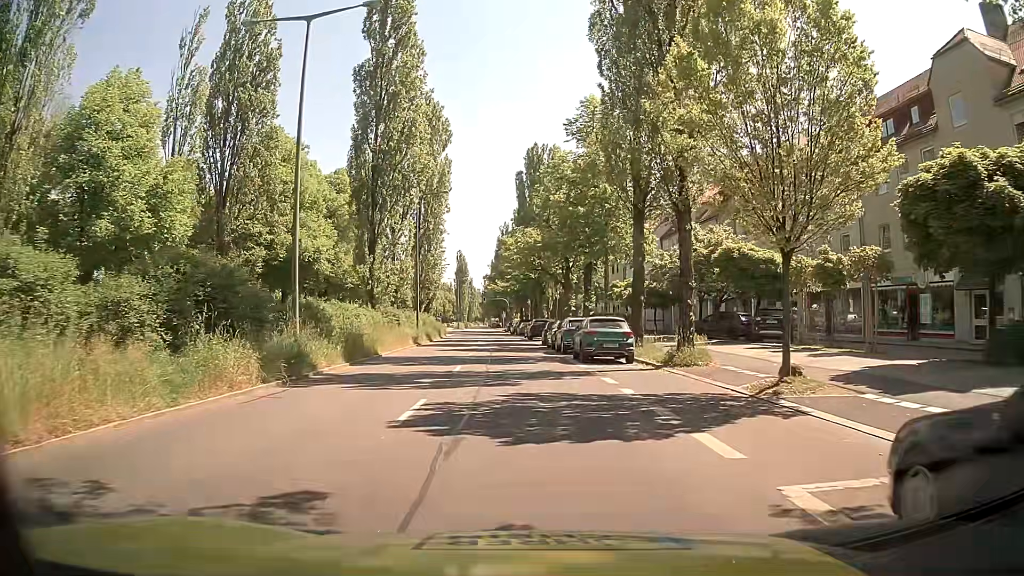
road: secondary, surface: asphalt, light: Day
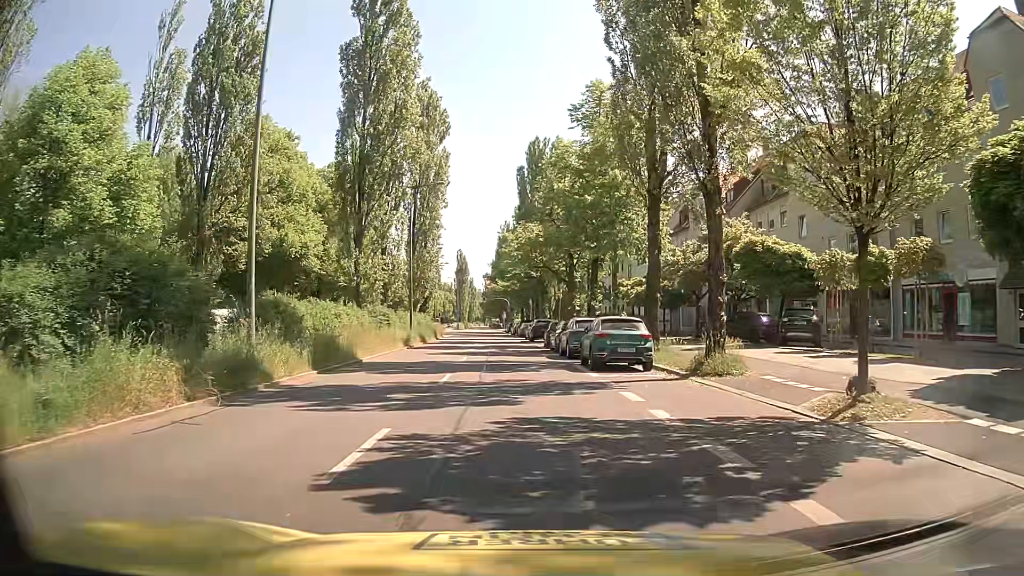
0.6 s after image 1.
(0.0, +3.1) m; +1°
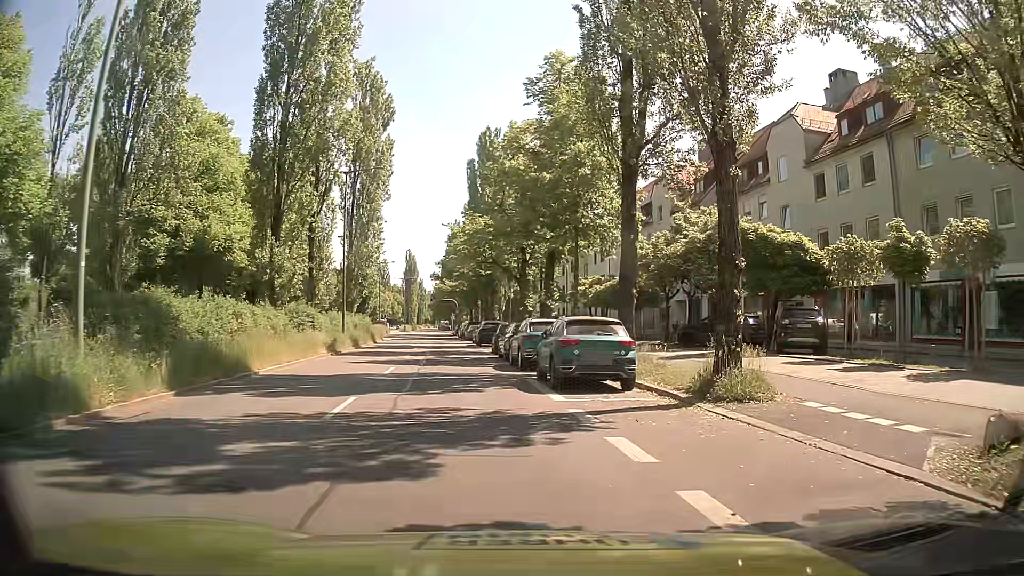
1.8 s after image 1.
(0.0, +5.0) m; +3°
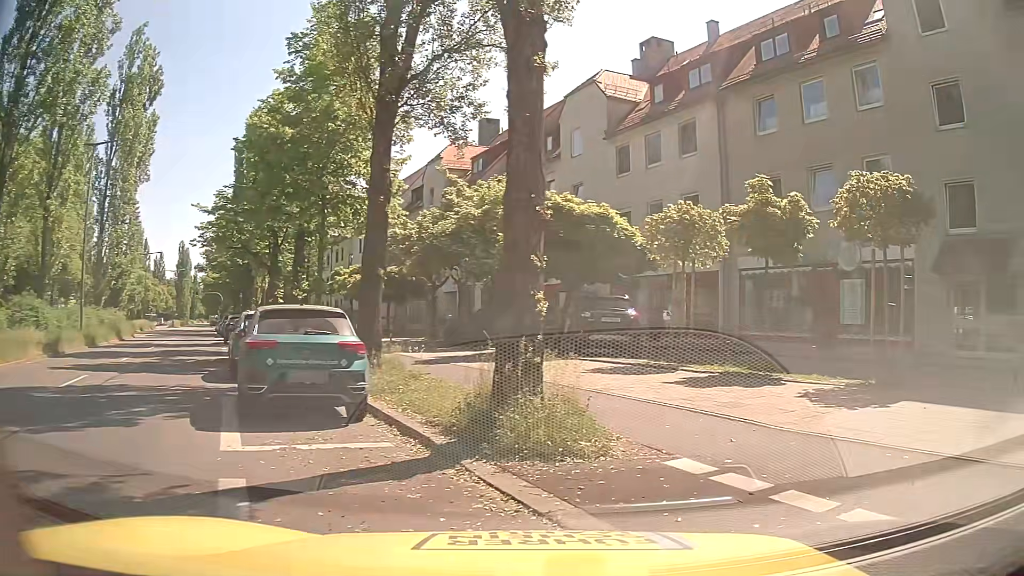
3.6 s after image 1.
(+0.7, +5.1) m; +19°
